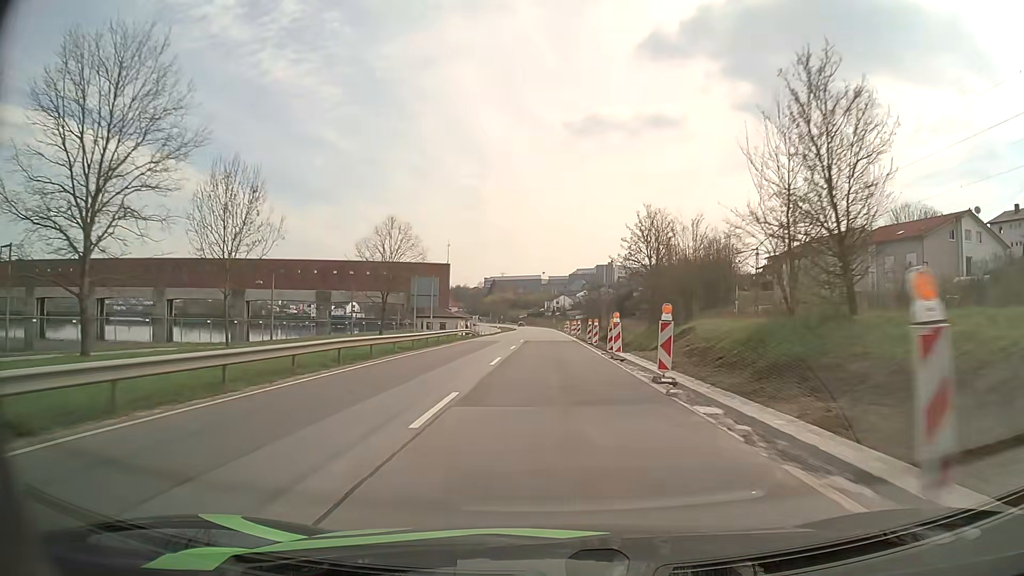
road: primary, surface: asphalt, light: Day
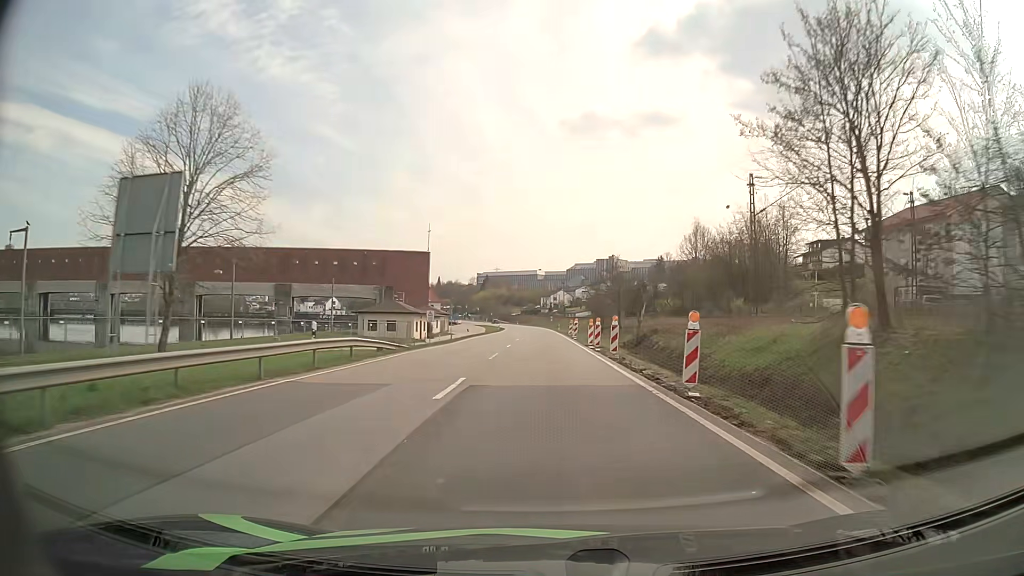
(0.0, +33.7) m; 0°
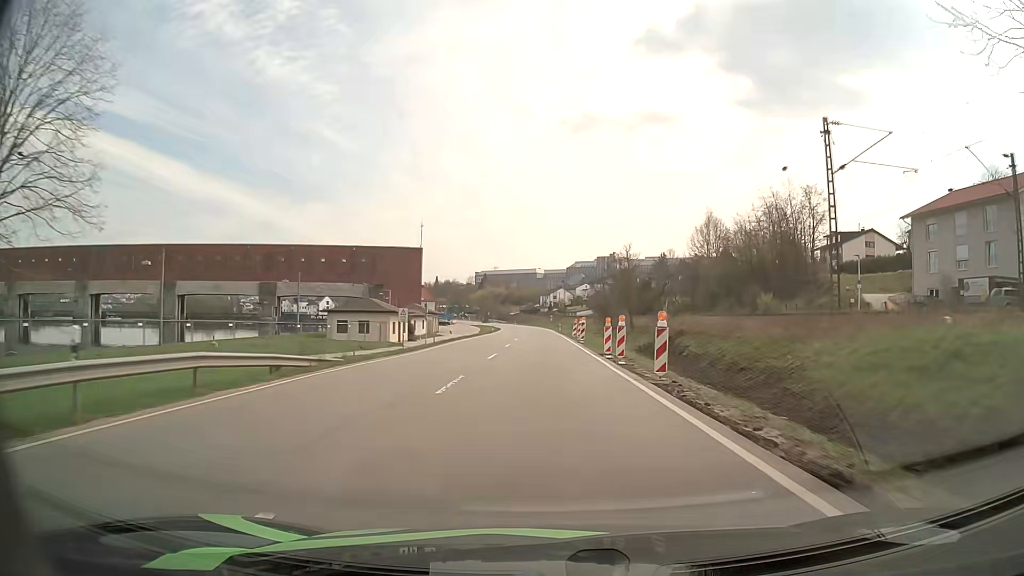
(0.0, +11.1) m; 0°
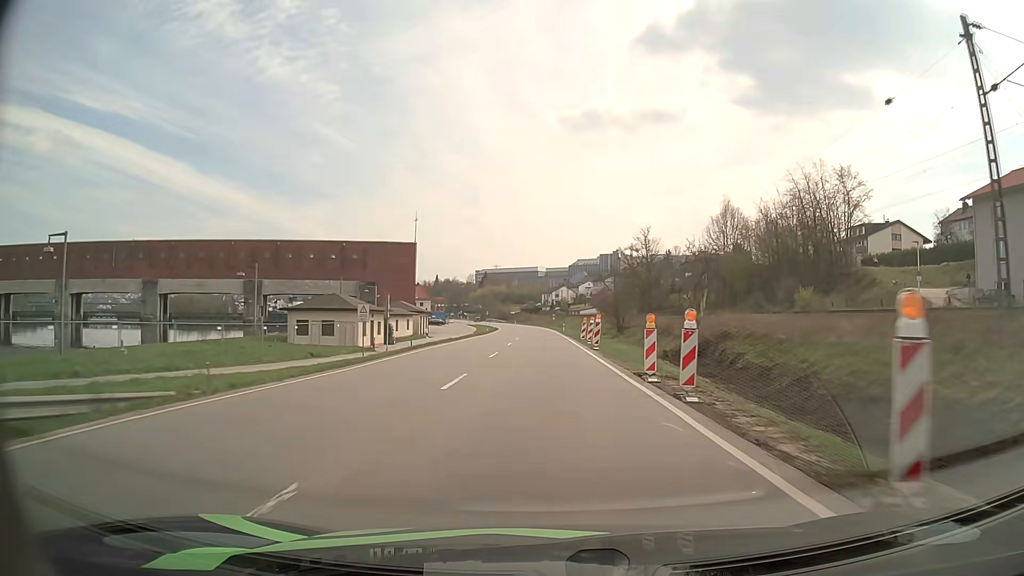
(0.0, +11.1) m; 0°
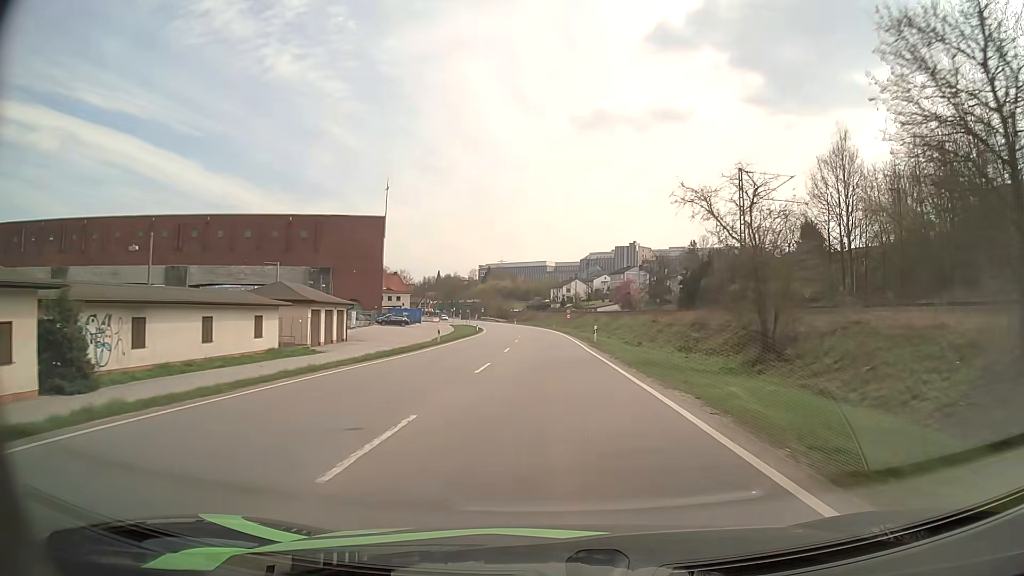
(-0.3, +43.9) m; -1°
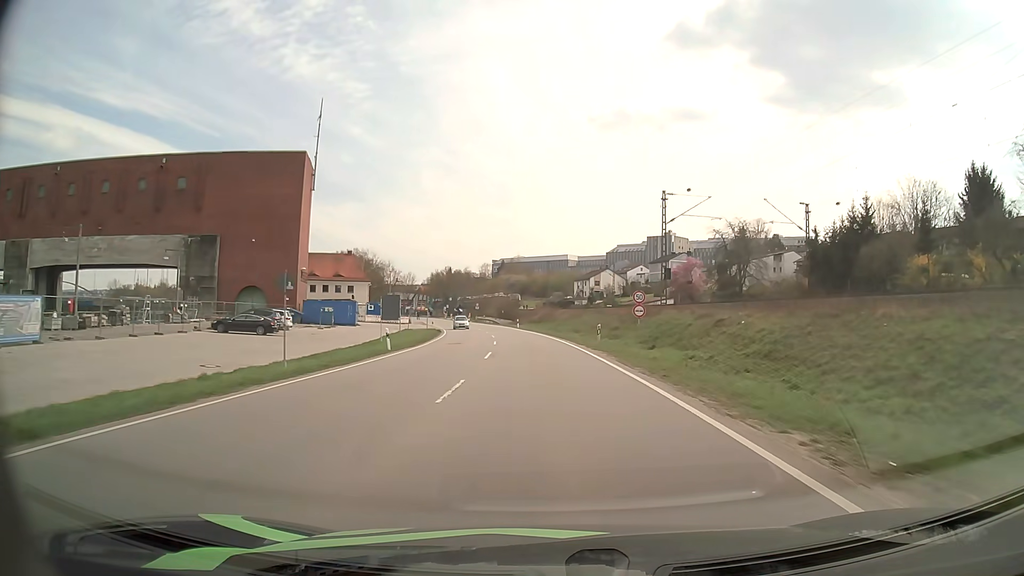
(-0.5, +54.8) m; -2°
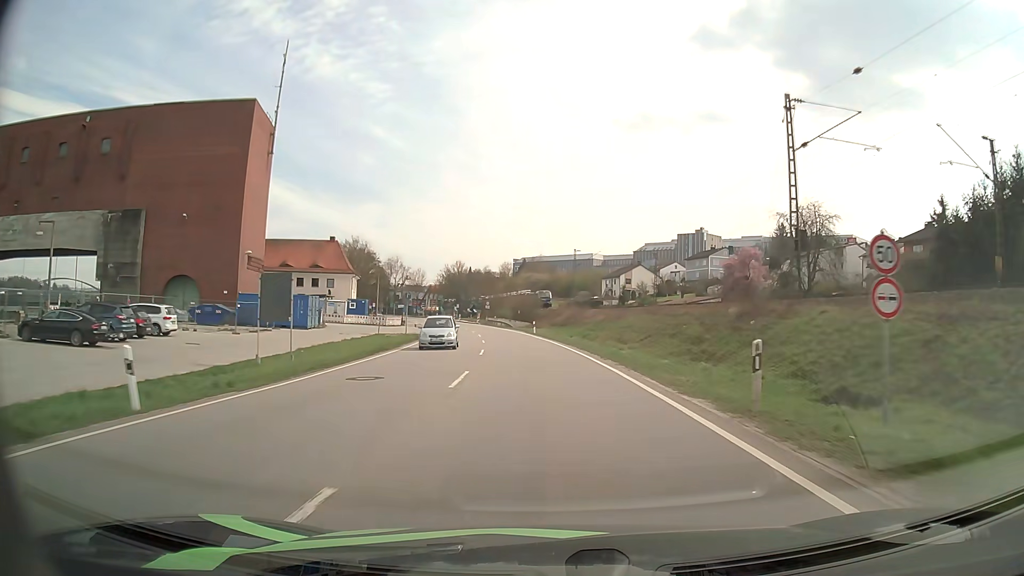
(-0.3, +21.7) m; -2°
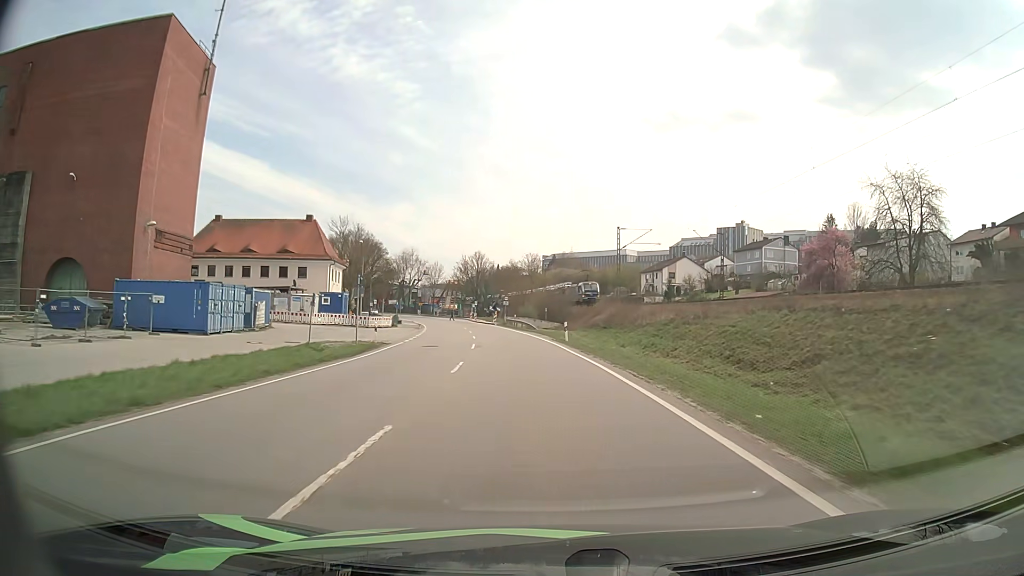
(-0.4, +21.0) m; -2°
(0, +10) (-1, +20) (-1, +30) (-2, +40) (-4, +50) (-5, +60) (-7, +70) (-9, +79) (-11, +89) (-13, +99) m
